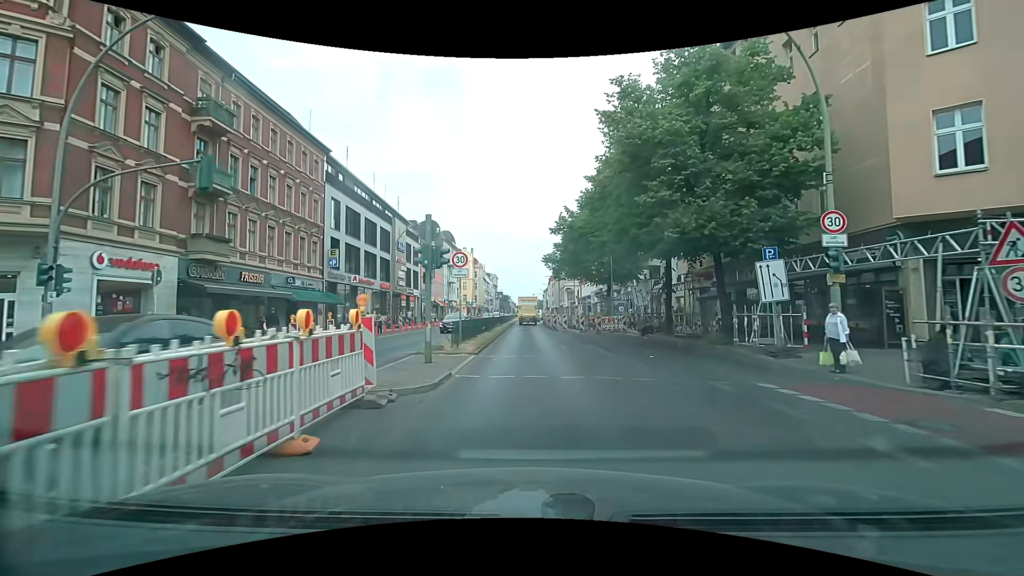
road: primary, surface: asphalt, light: Day
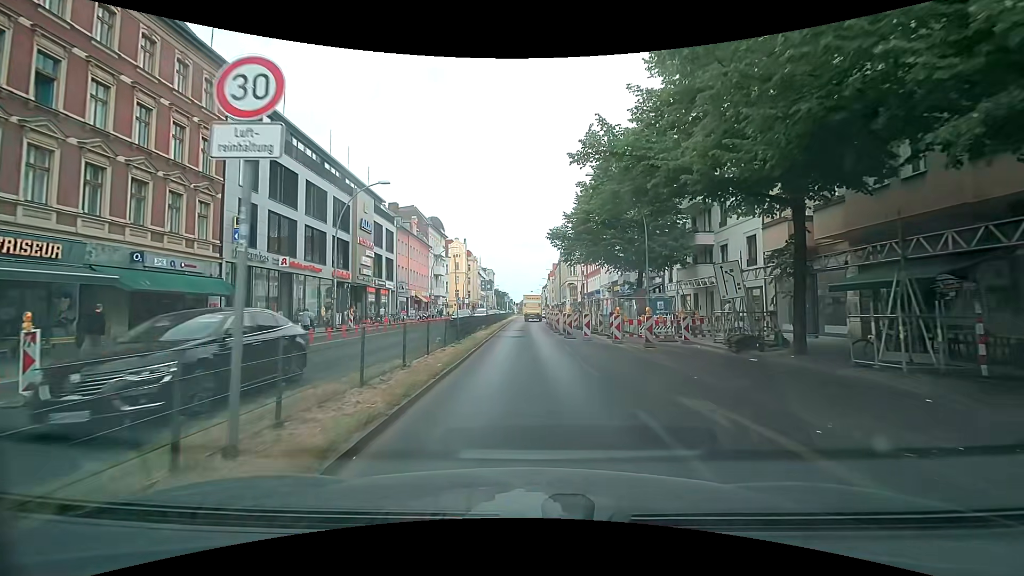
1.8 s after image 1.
(+0.1, +13.7) m; +1°
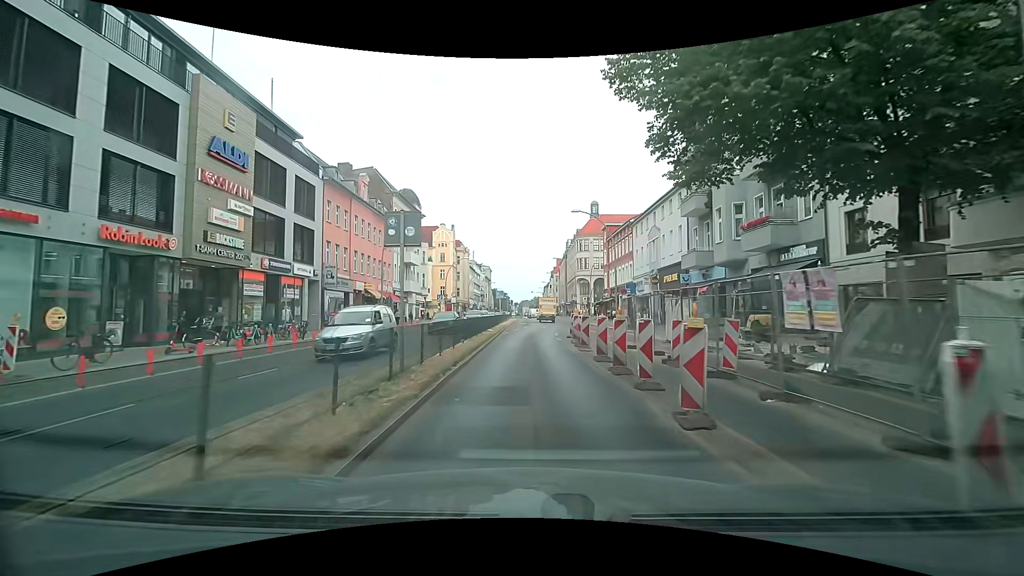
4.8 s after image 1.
(-0.2, +24.2) m; 0°
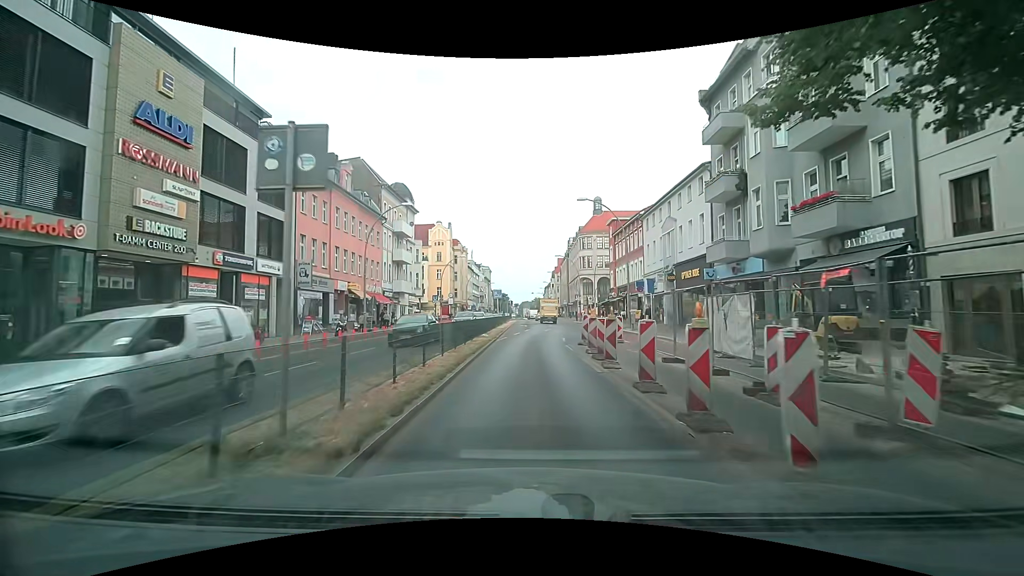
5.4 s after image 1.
(0.0, +4.9) m; -1°
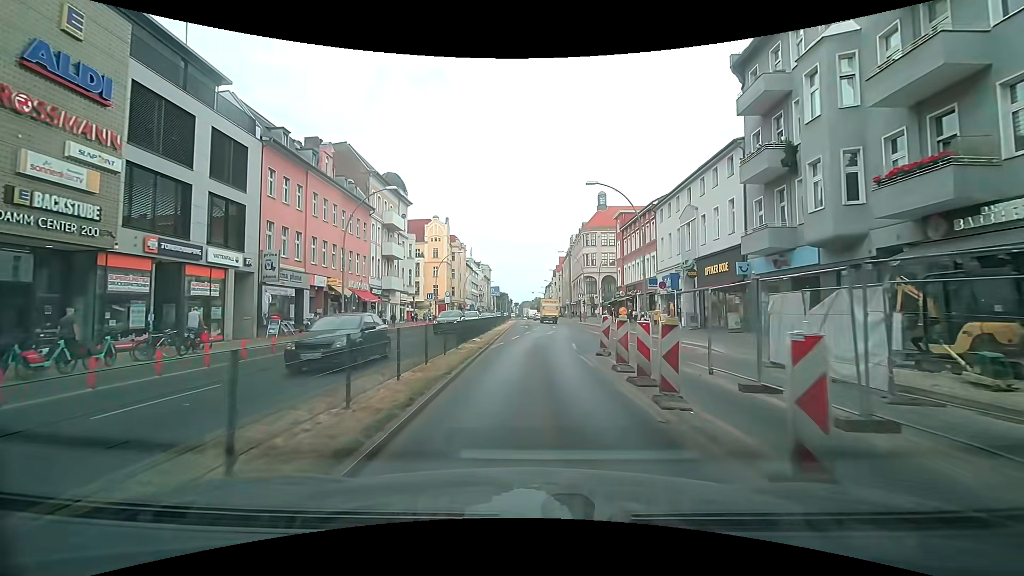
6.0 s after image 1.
(0.0, +4.9) m; 0°
